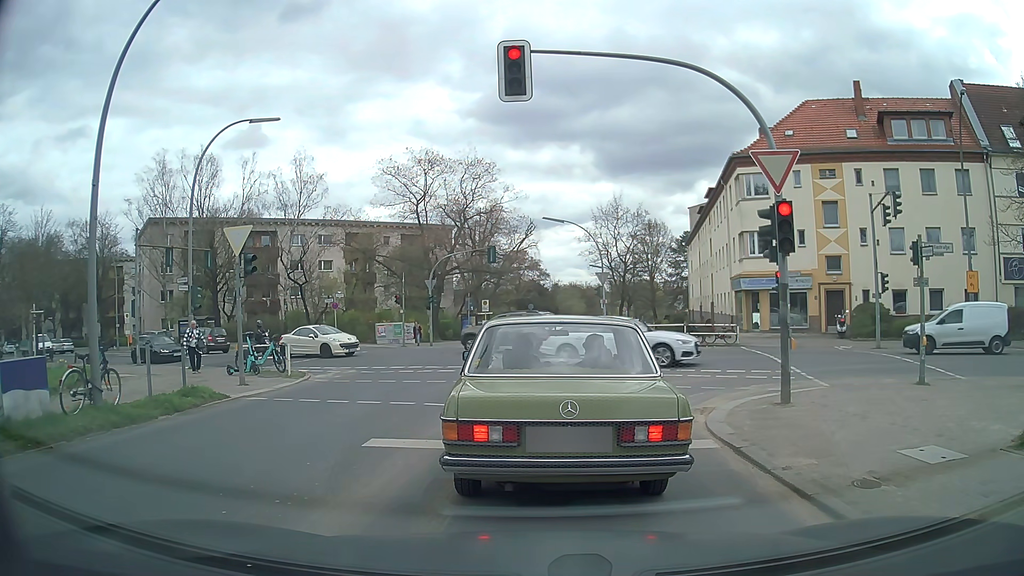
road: tertiary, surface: asphalt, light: Day
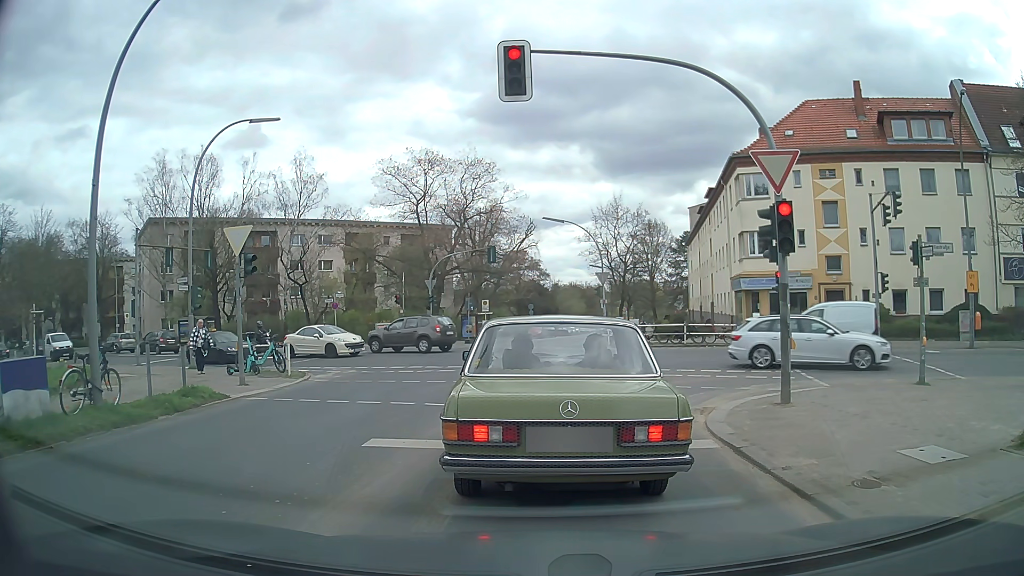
(0.0, 0.0) m; 0°
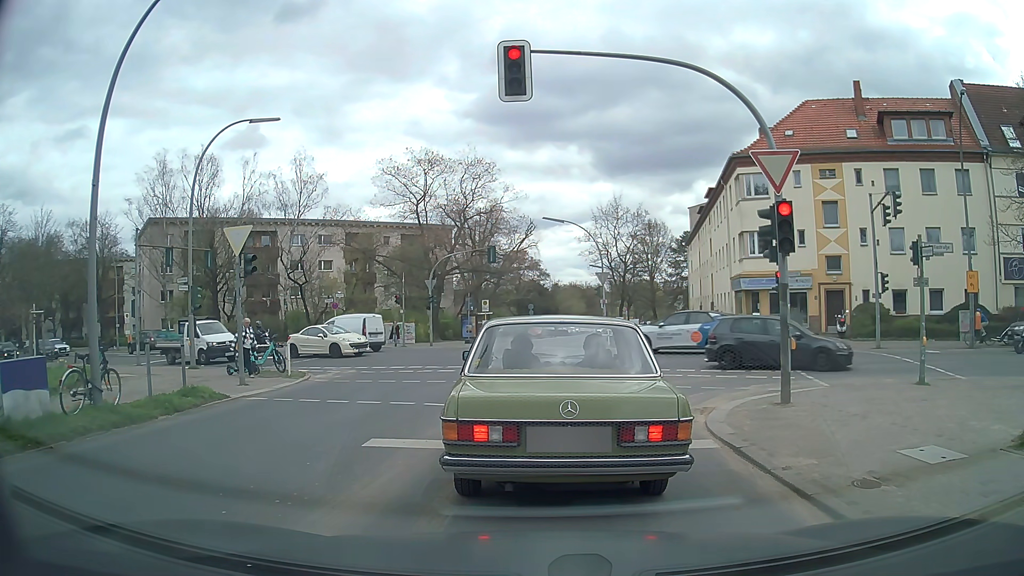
(0.0, 0.0) m; 0°
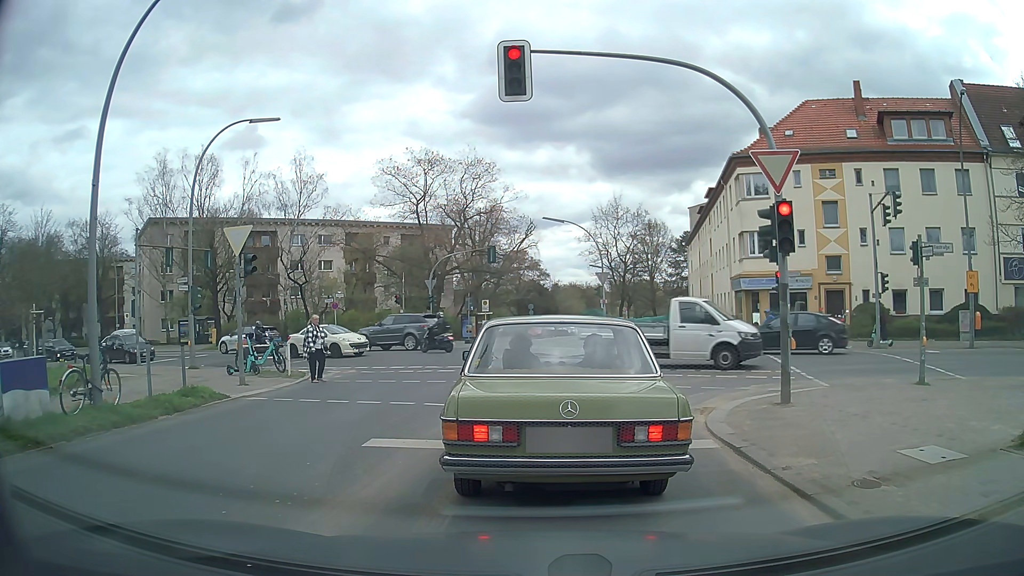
(0.0, 0.0) m; 0°
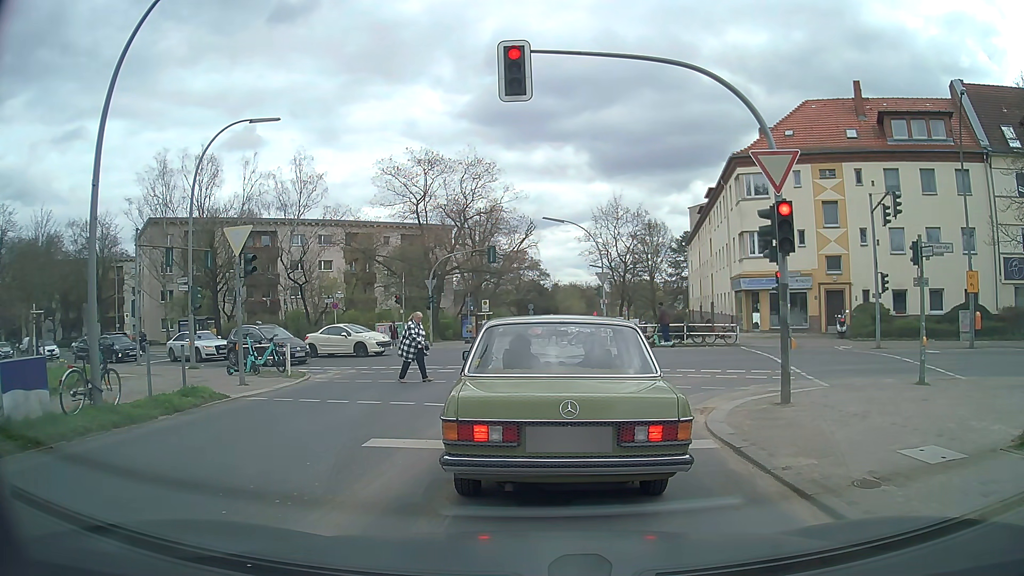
(0.0, 0.0) m; 0°
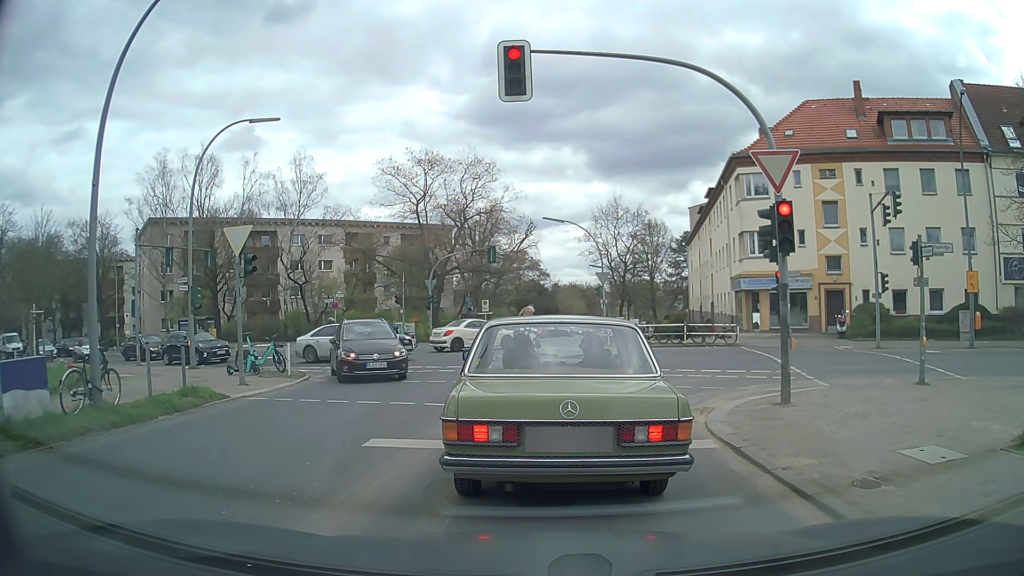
(0.0, 0.0) m; 0°
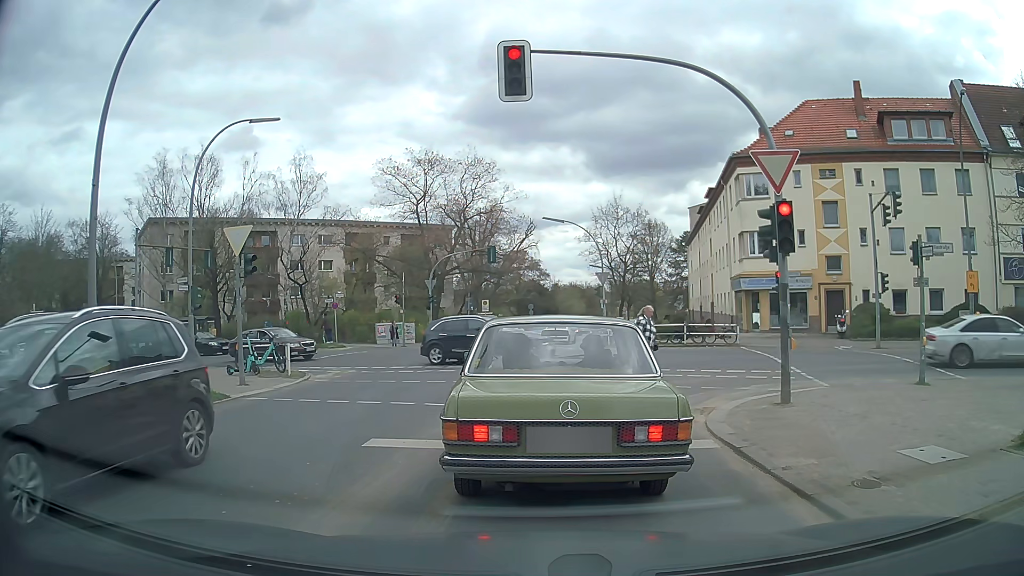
(0.0, 0.0) m; 0°
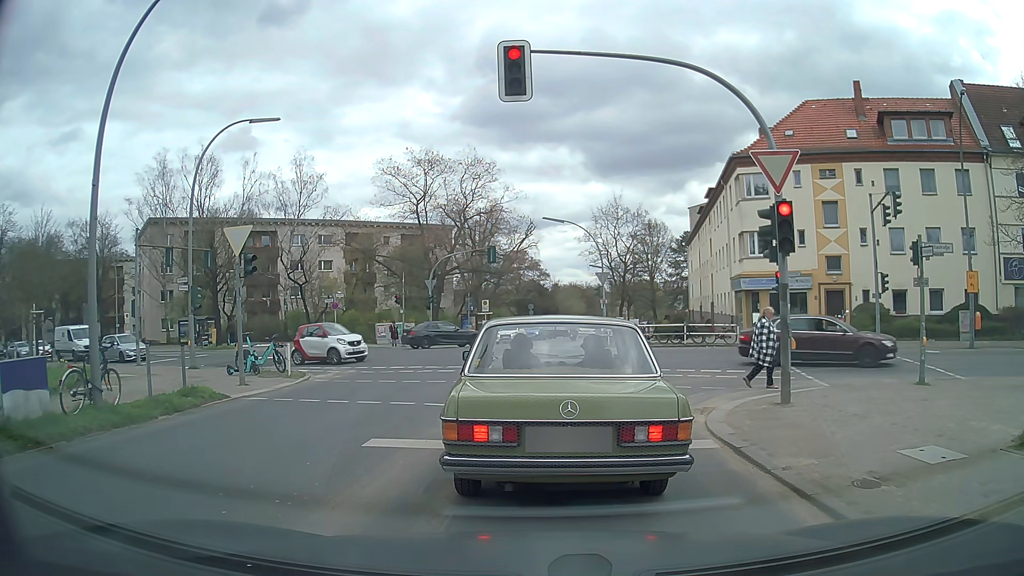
(0.0, 0.0) m; 0°
